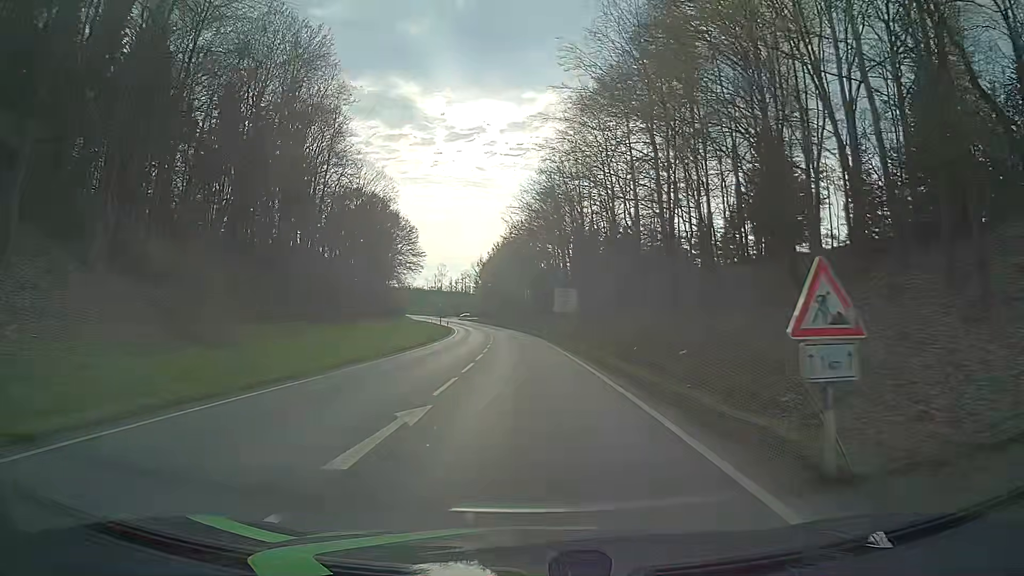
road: primary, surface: asphalt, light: Day
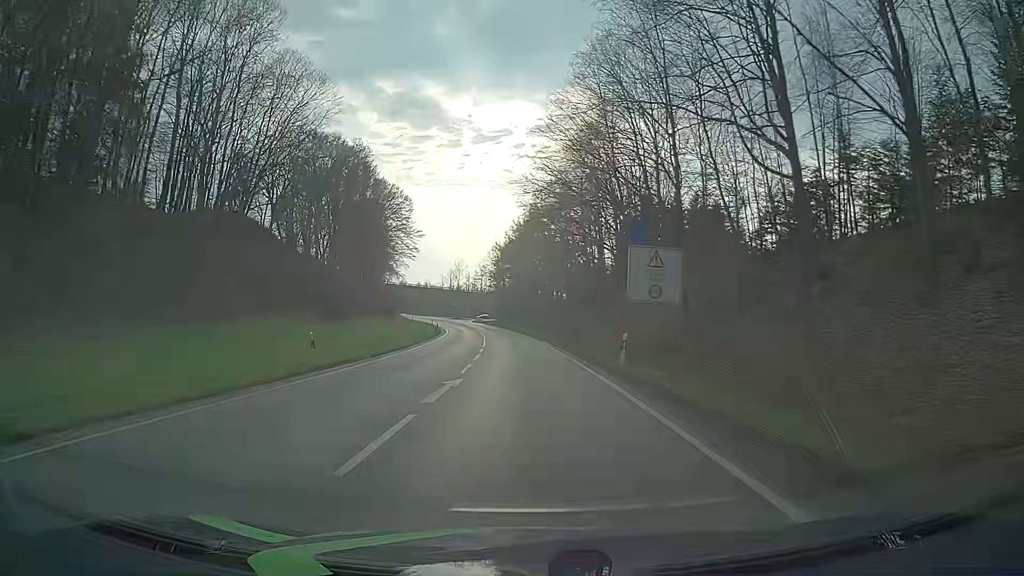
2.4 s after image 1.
(-0.6, +36.8) m; -2°
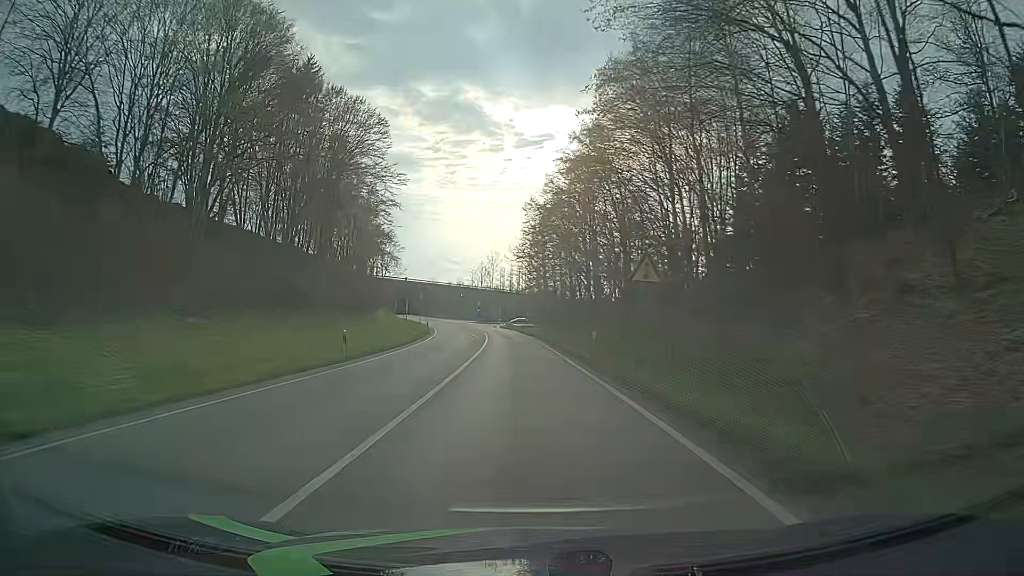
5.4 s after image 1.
(-1.7, +45.6) m; -4°
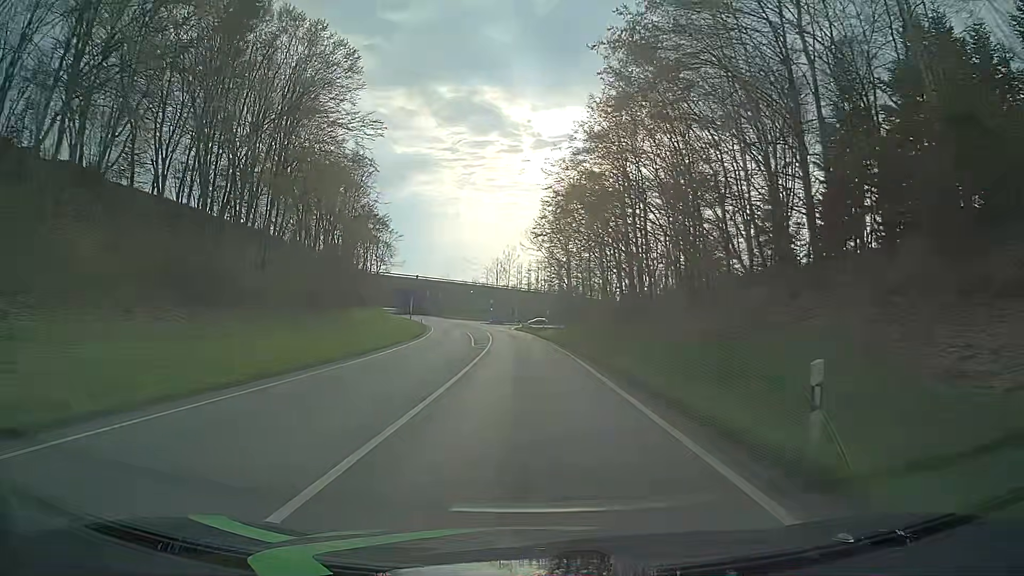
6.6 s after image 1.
(-0.4, +18.2) m; -2°
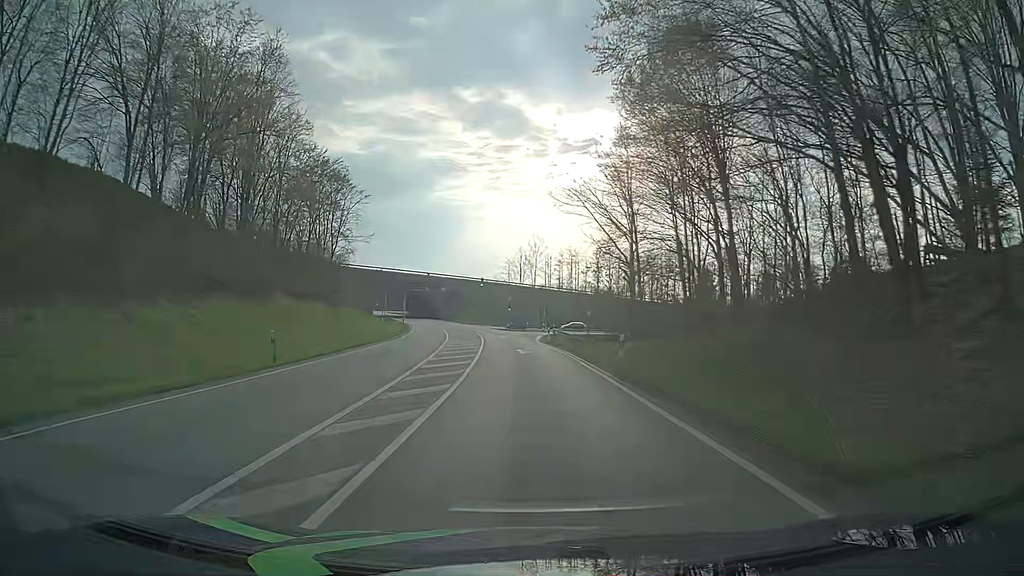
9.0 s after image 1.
(-0.5, +36.4) m; -2°
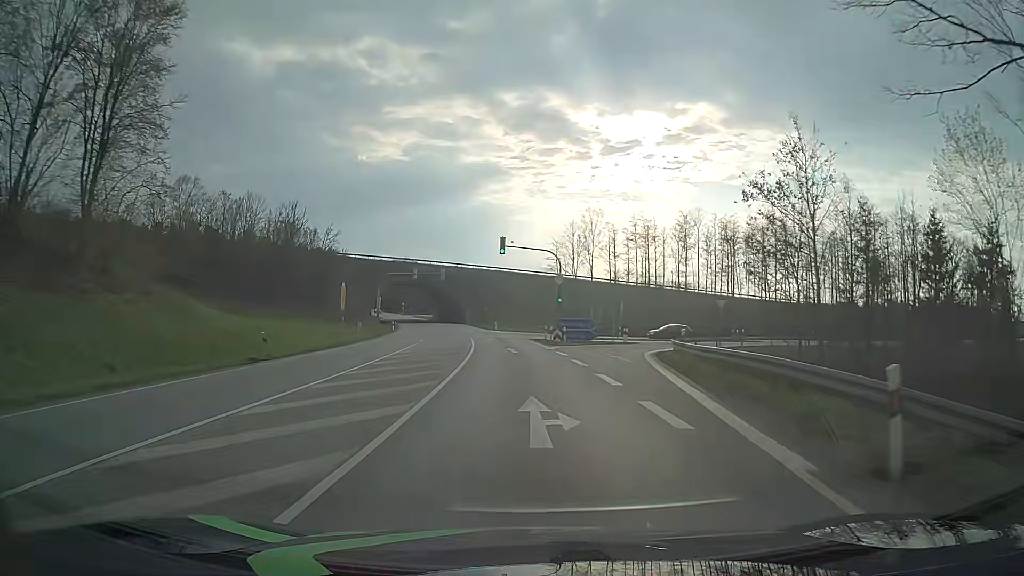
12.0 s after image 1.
(-1.5, +45.5) m; -4°
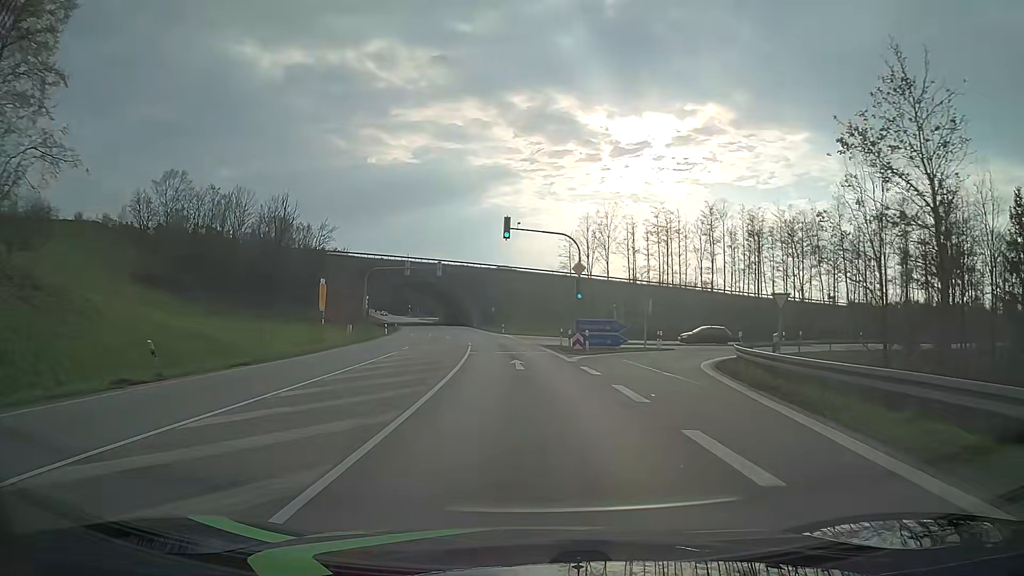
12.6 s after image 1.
(0.0, +9.1) m; -1°
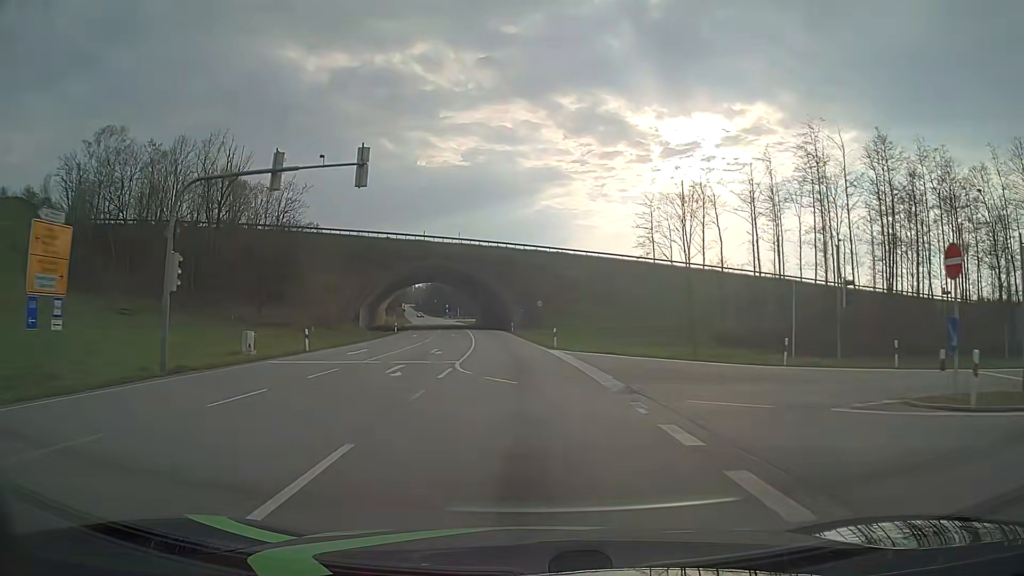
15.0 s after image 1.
(-1.2, +36.4) m; -4°
(0, +10) (0, +20) (-1, +30) (-2, +40) (-3, +50) (-4, +60) (-5, +70) (-6, +80) (-7, +90) (-10, +99) m
